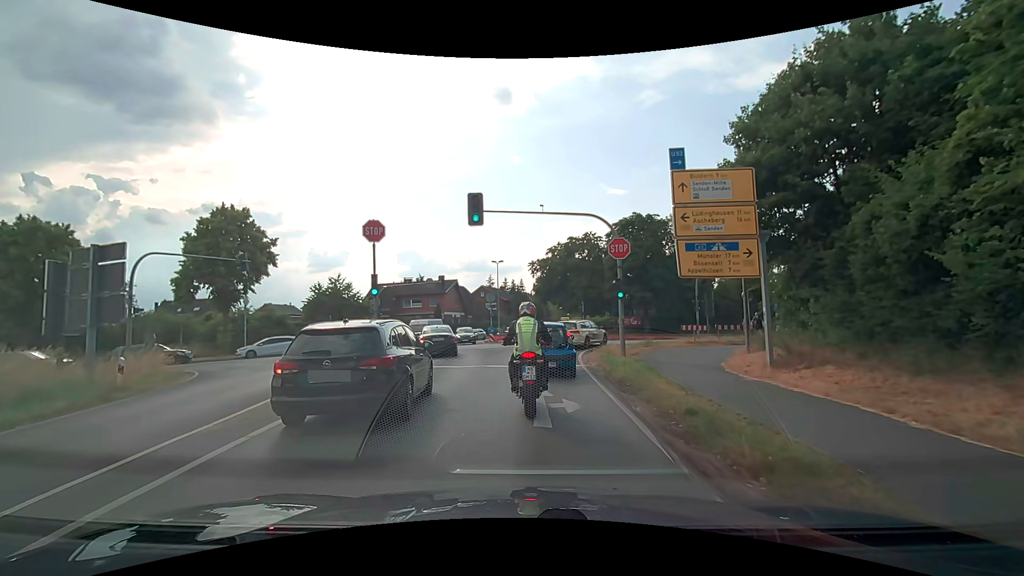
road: secondary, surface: asphalt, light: Day
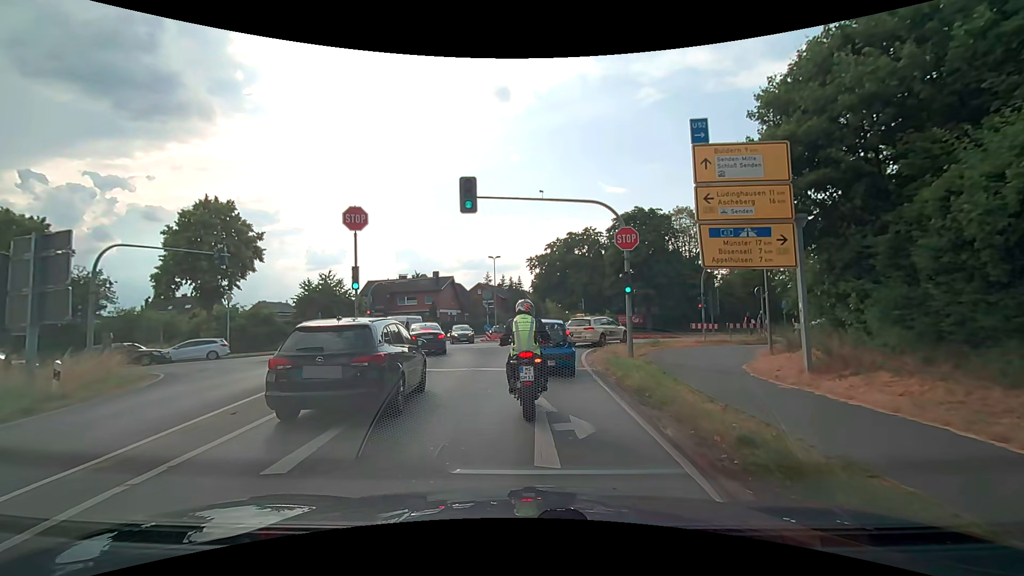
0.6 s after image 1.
(0.0, +1.9) m; +1°
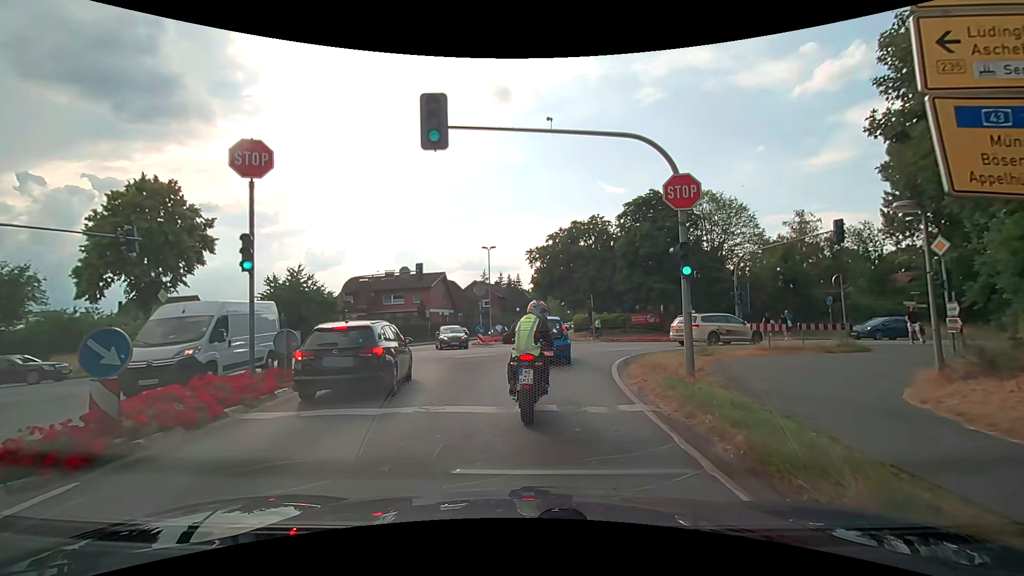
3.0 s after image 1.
(+0.1, +6.8) m; +1°
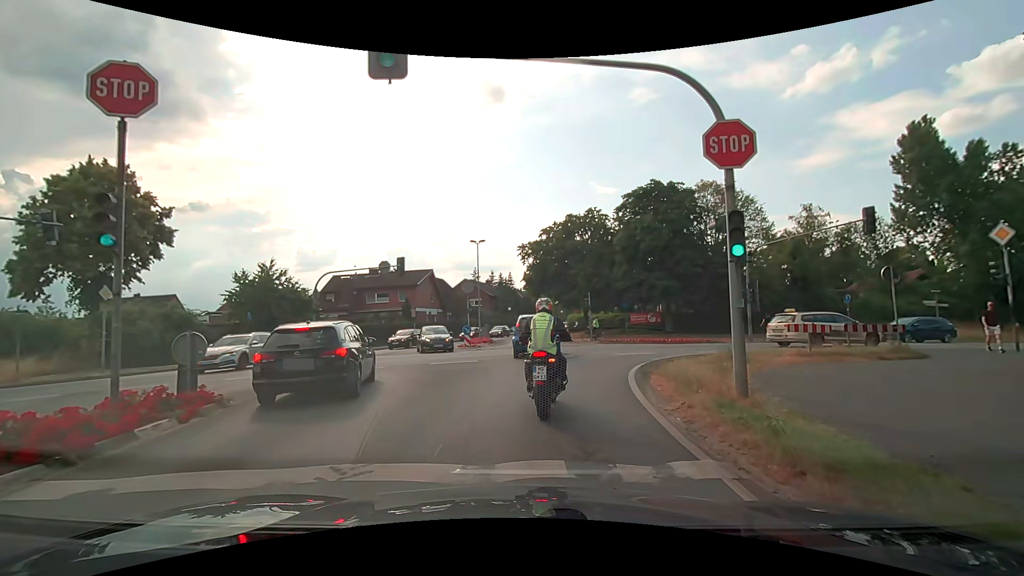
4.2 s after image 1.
(0.0, +3.4) m; +1°
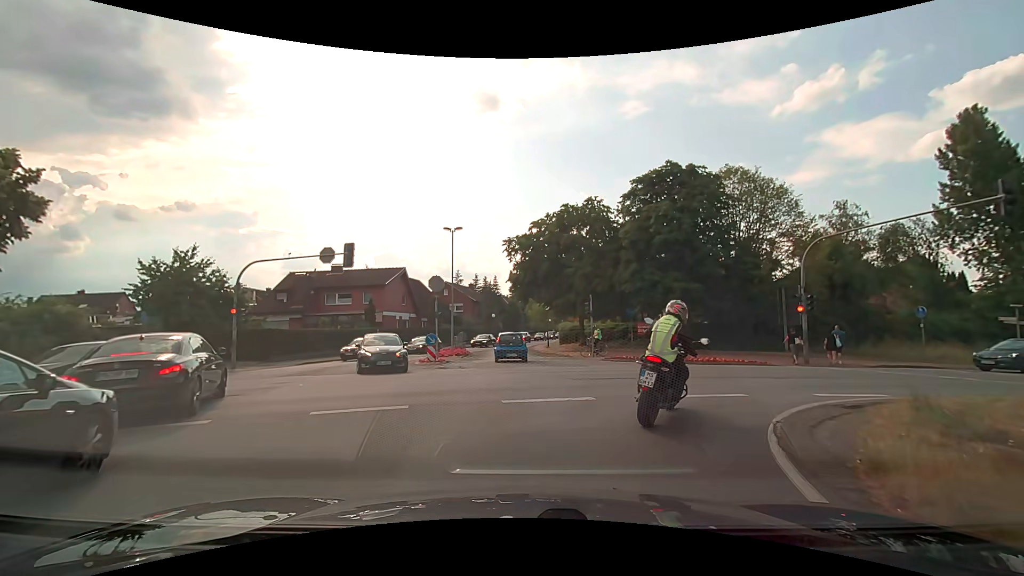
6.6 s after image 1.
(0.0, +8.2) m; -1°
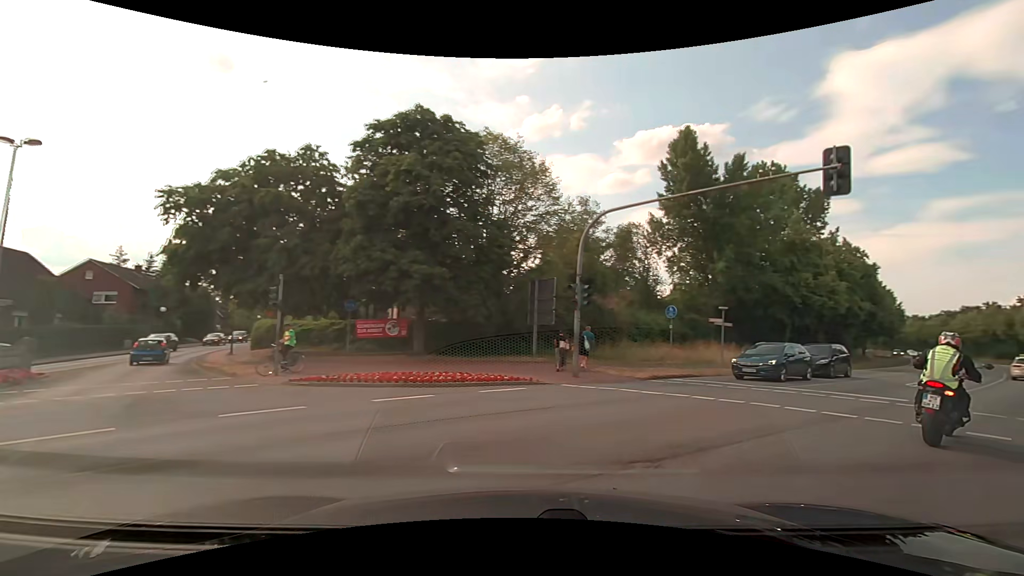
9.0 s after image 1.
(+1.9, +10.1) m; +29°
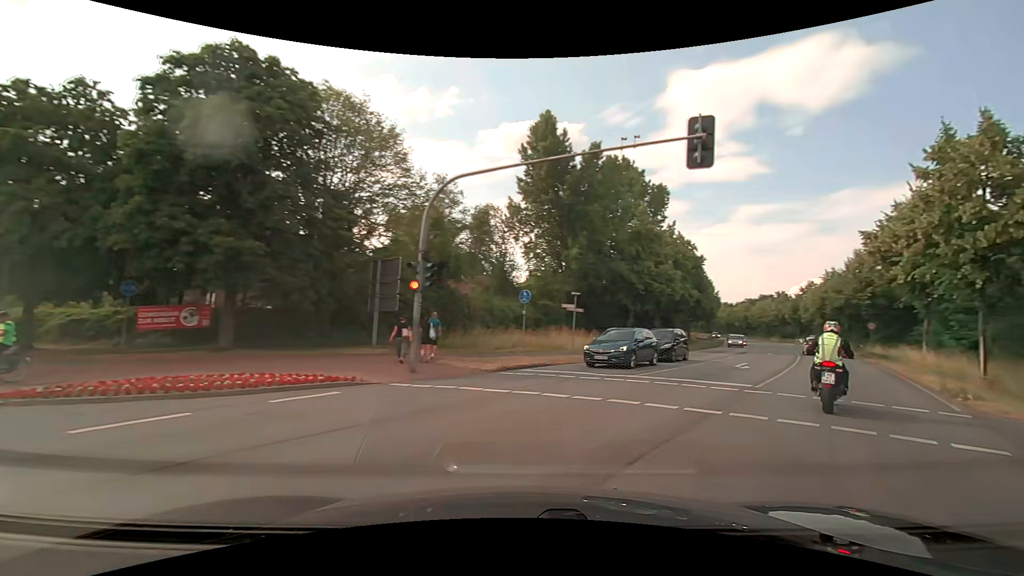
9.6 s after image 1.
(+0.3, +2.8) m; +15°
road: primary
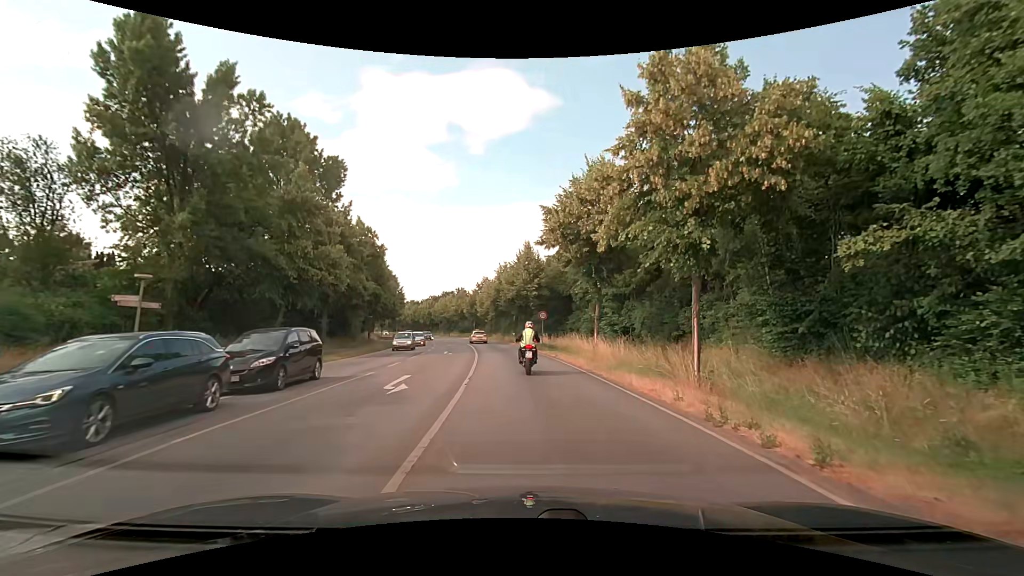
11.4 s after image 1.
(+4.4, +10.2) m; +37°
(0, +10) (0, +20) (0, +30) (-1, +40) (-2, +50) (-4, +60) (-6, +70) (-8, +79) (-10, +89) (-12, +99) m
